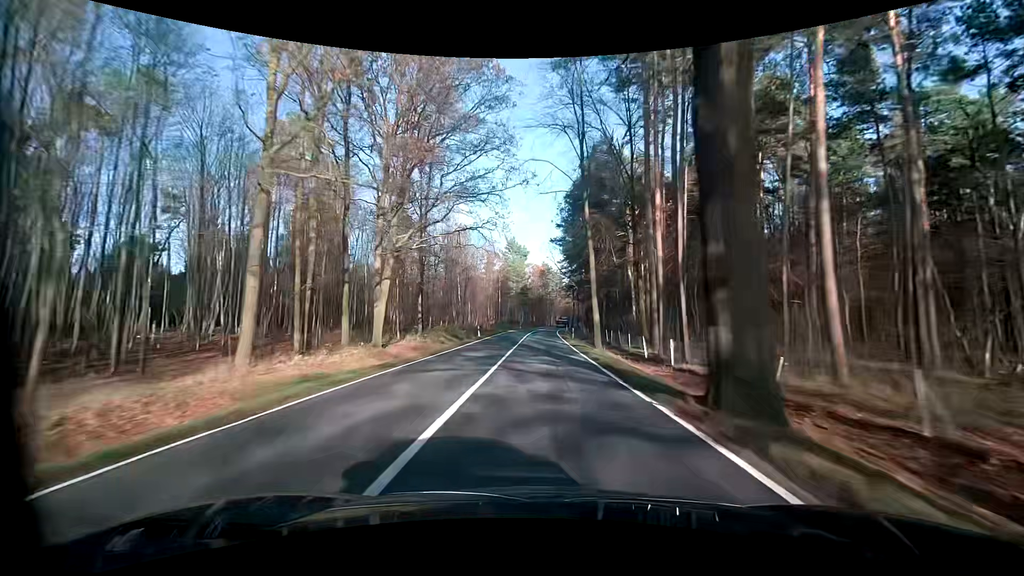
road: primary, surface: asphalt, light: Day
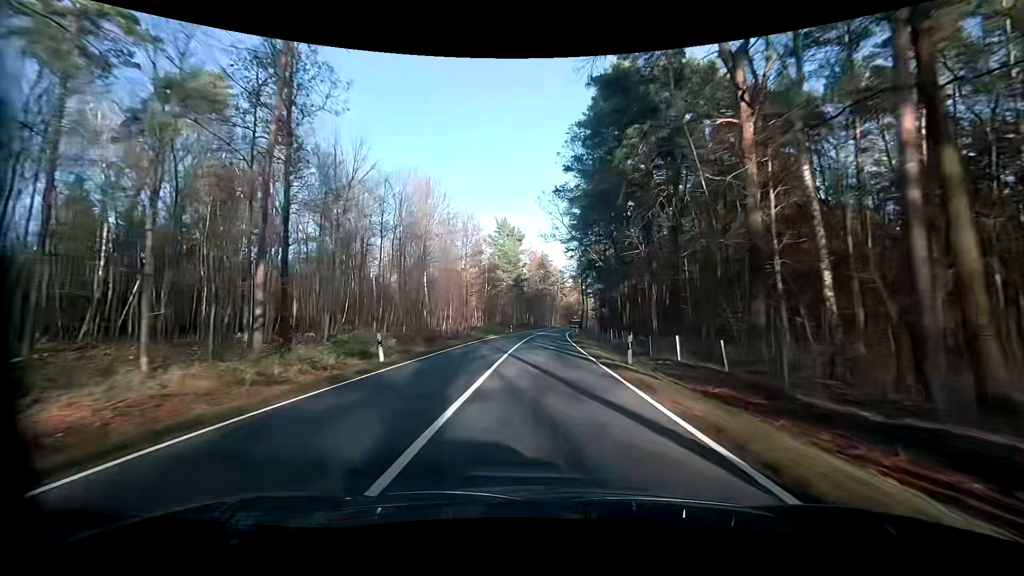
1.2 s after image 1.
(+0.2, +28.1) m; -1°
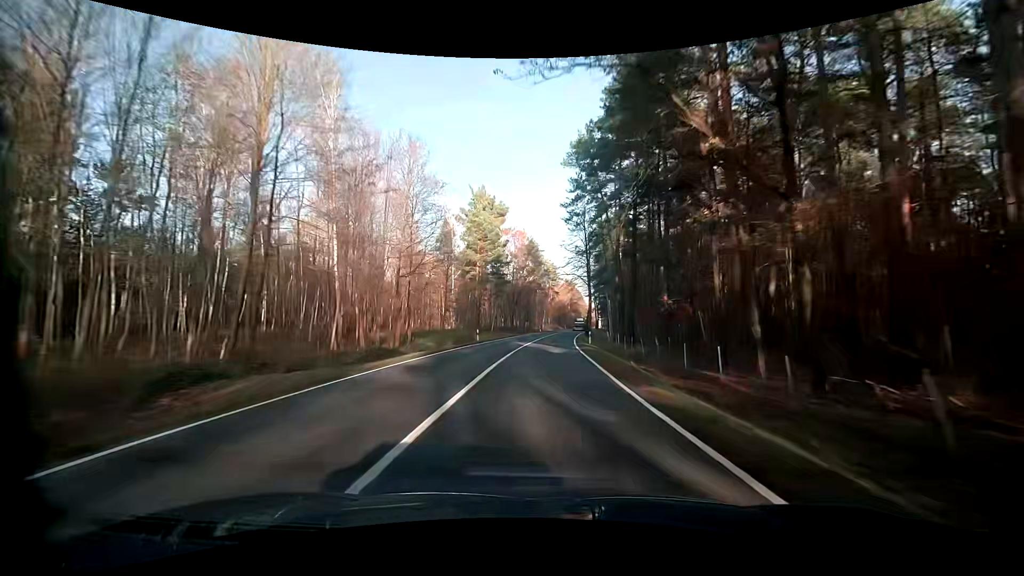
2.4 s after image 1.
(+0.5, +28.0) m; +2°
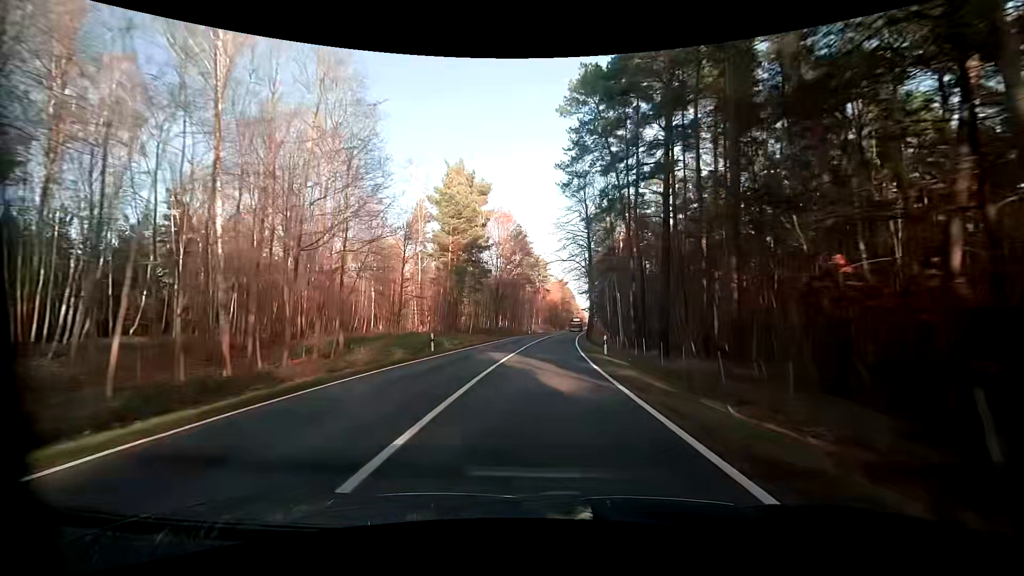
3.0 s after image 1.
(+0.2, +14.0) m; +1°
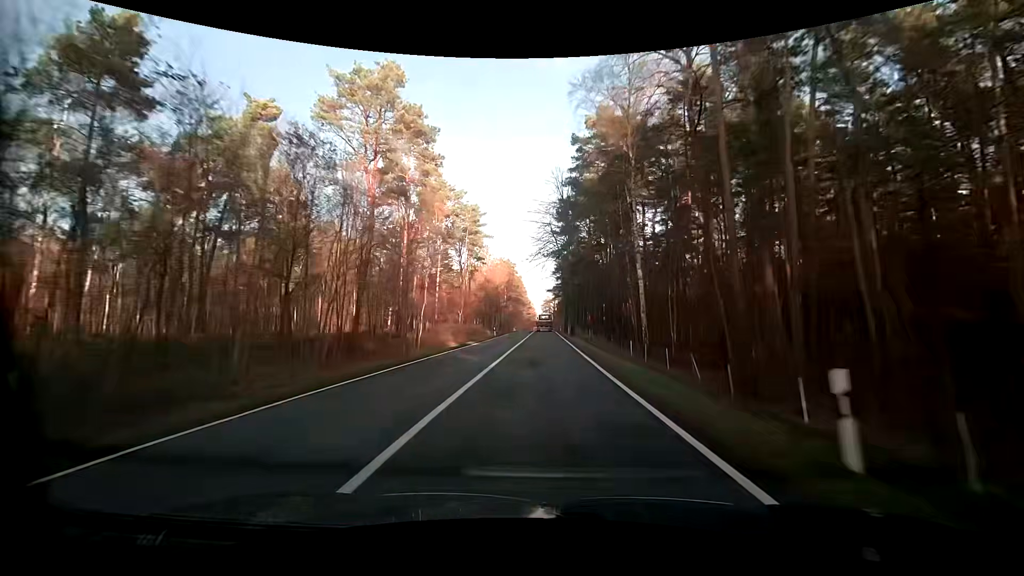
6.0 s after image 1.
(+4.1, +69.4) m; +6°
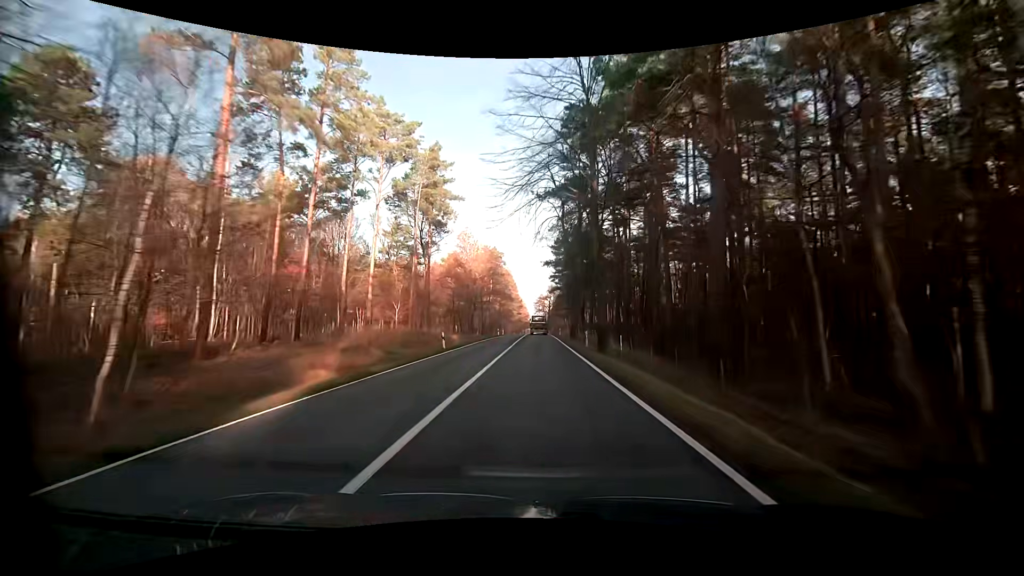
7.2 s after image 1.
(+0.3, +27.4) m; +1°
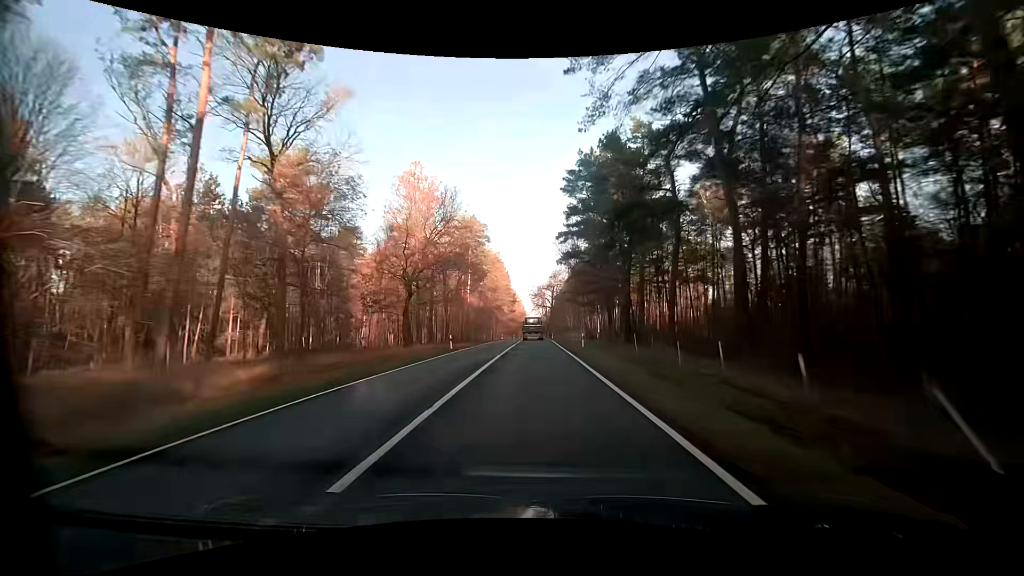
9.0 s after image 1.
(-0.1, +39.8) m; 0°
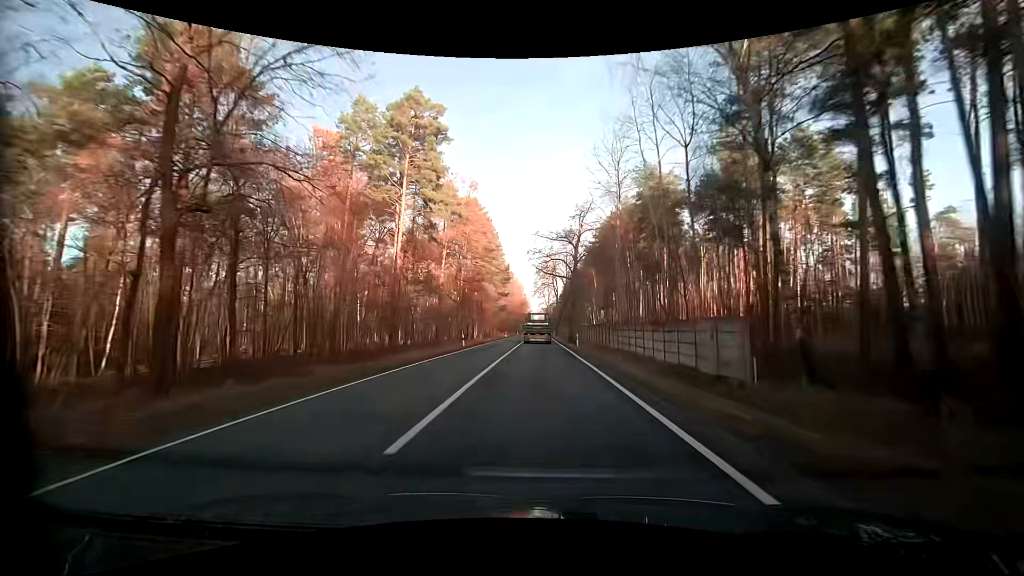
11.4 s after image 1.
(-0.3, +49.3) m; -1°
(0, +10) (0, +20) (0, +30) (0, +40) (0, +50) (0, +60) (0, +70) (+1, +80) (+1, +90) (+1, +100) m
